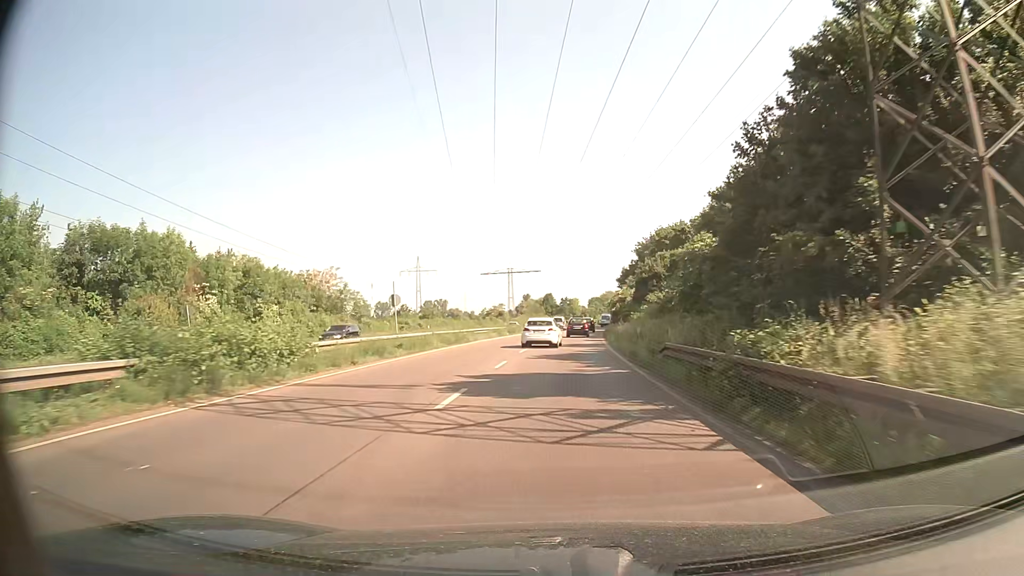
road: trunk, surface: asphalt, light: Day
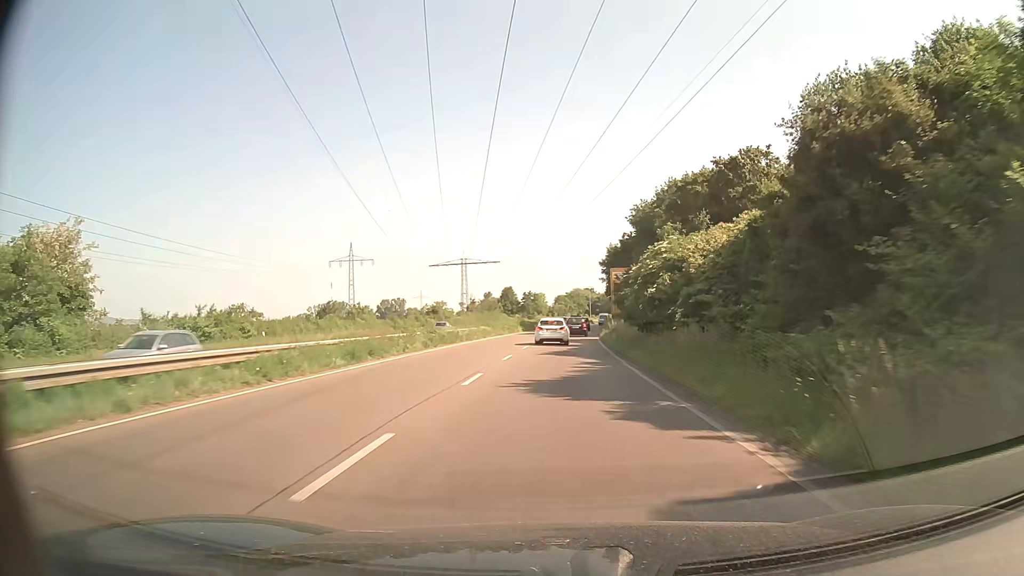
(+1.0, +41.5) m; +3°
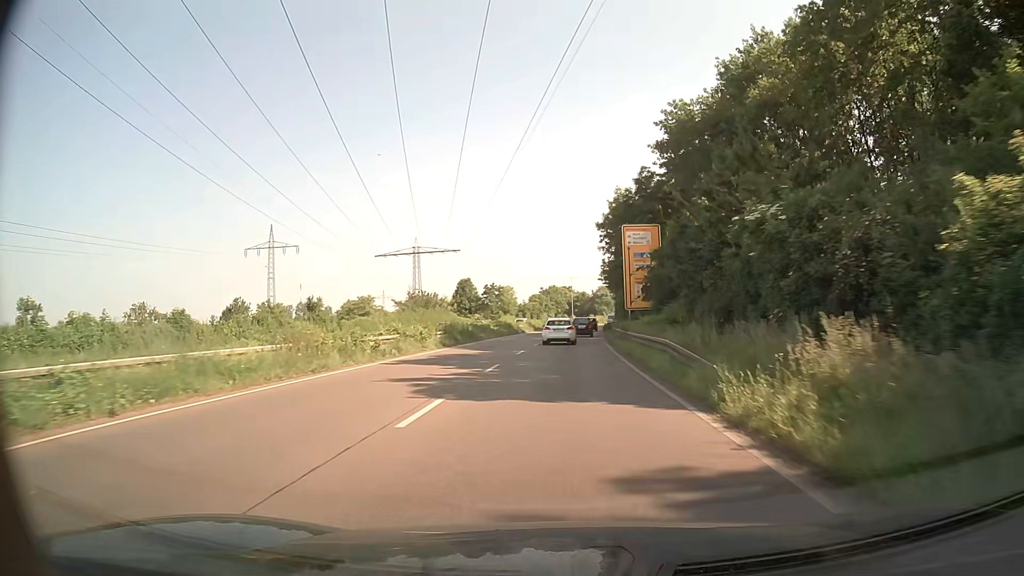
(+1.0, +41.4) m; +2°
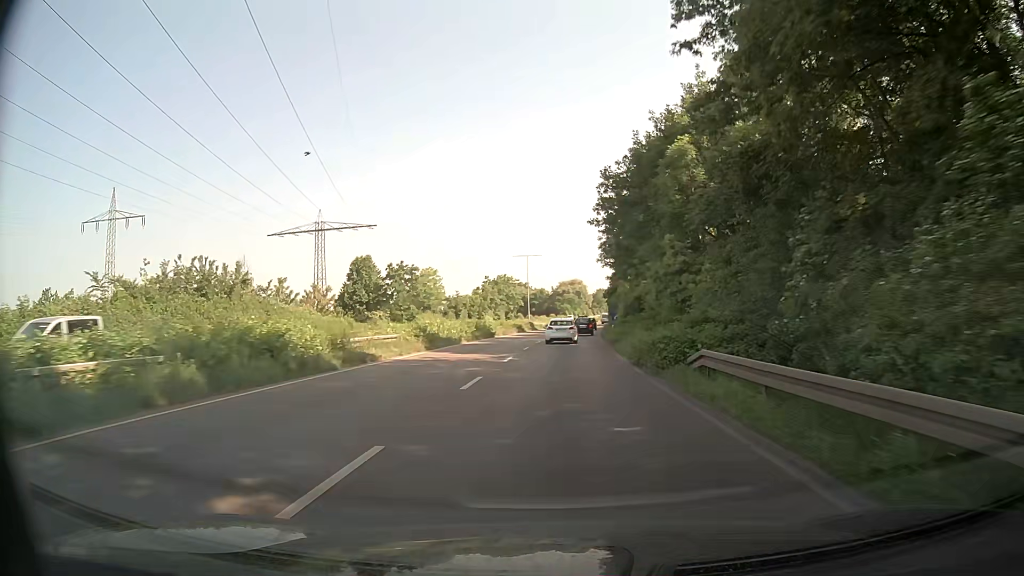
(+1.4, +49.1) m; +3°
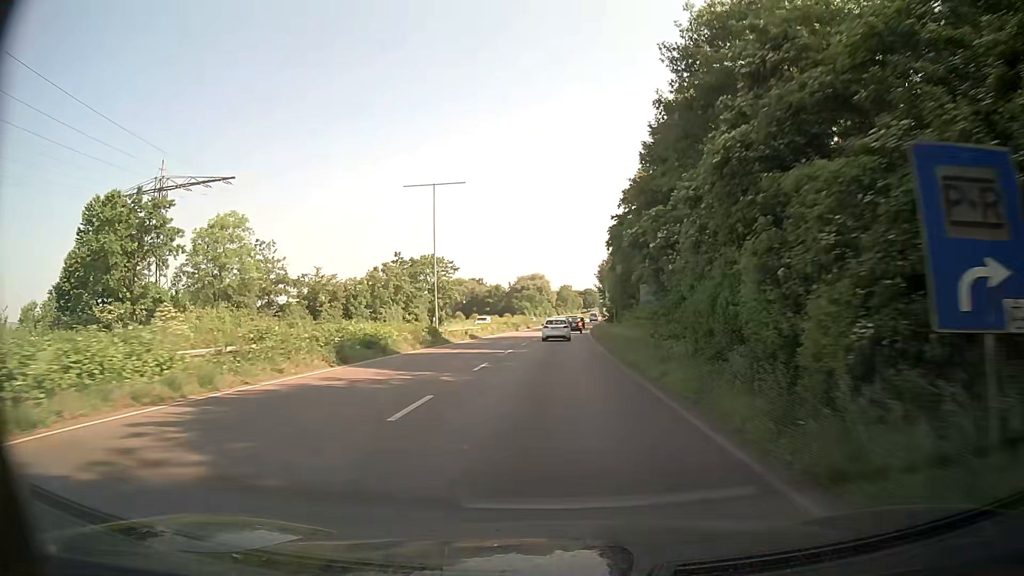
(+1.6, +49.2) m; +3°
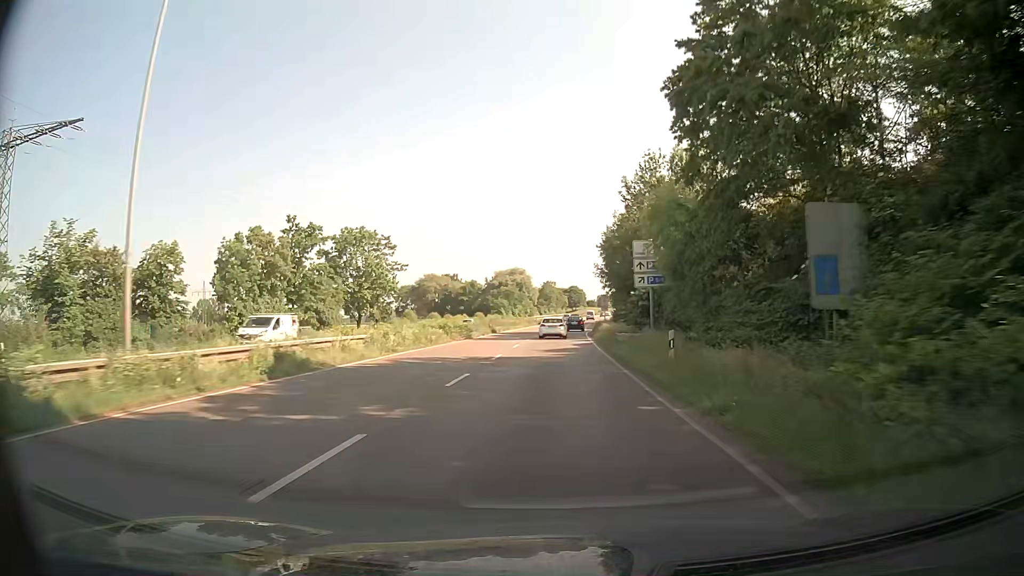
(+0.7, +31.2) m; +2°
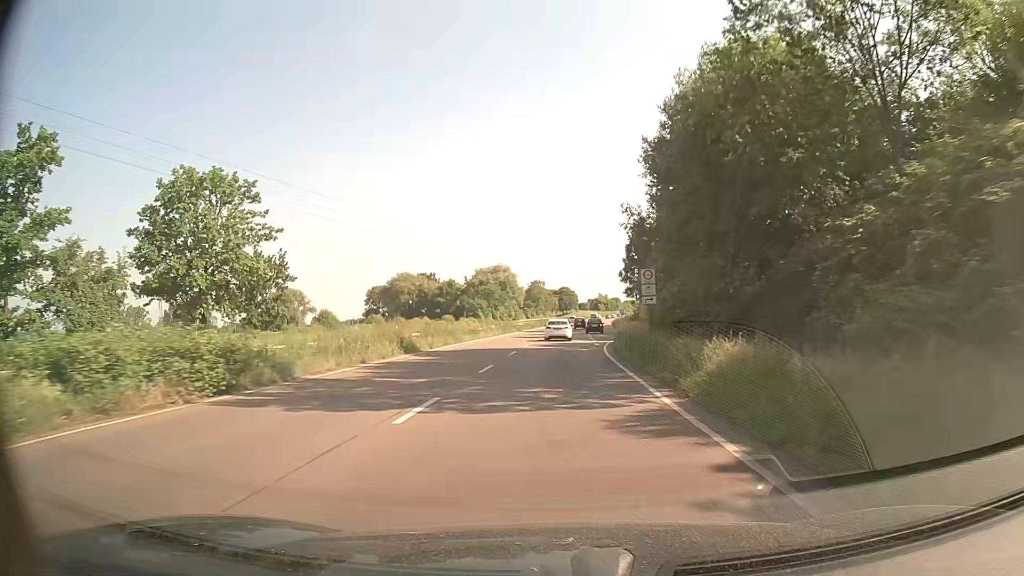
(+0.3, +32.1) m; +1°
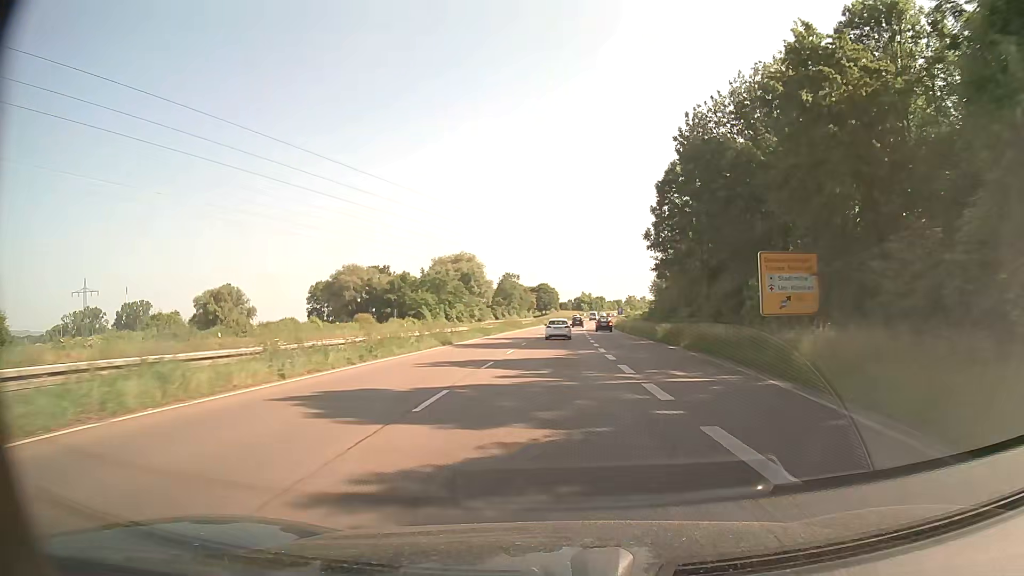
(+0.6, +43.8) m; +2°
(0, +10) (0, +20) (0, +30) (0, +40) (+1, +50) (+1, +60) (+1, +70) (+2, +80) (+2, +90) (+3, +100) m
